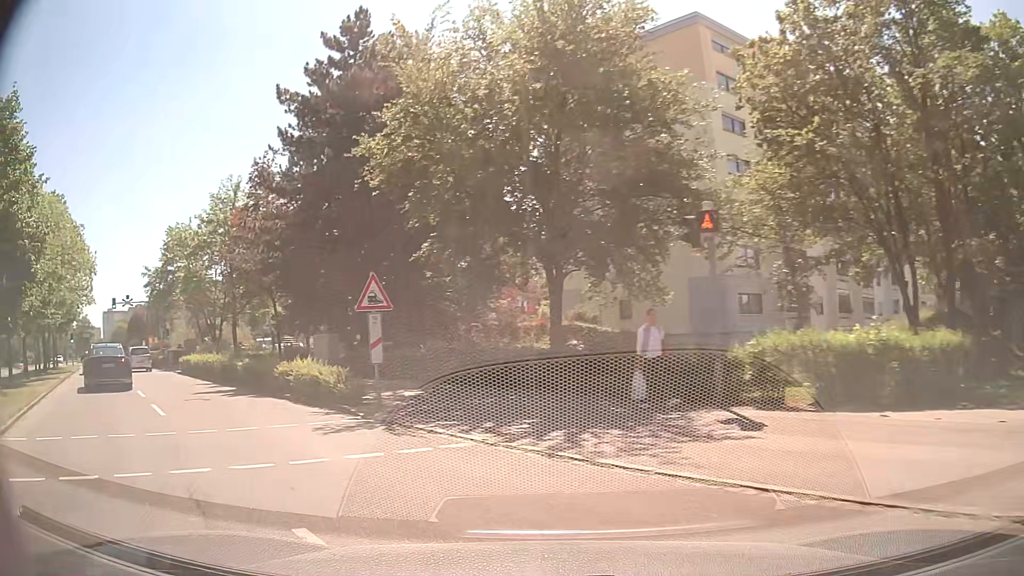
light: Day
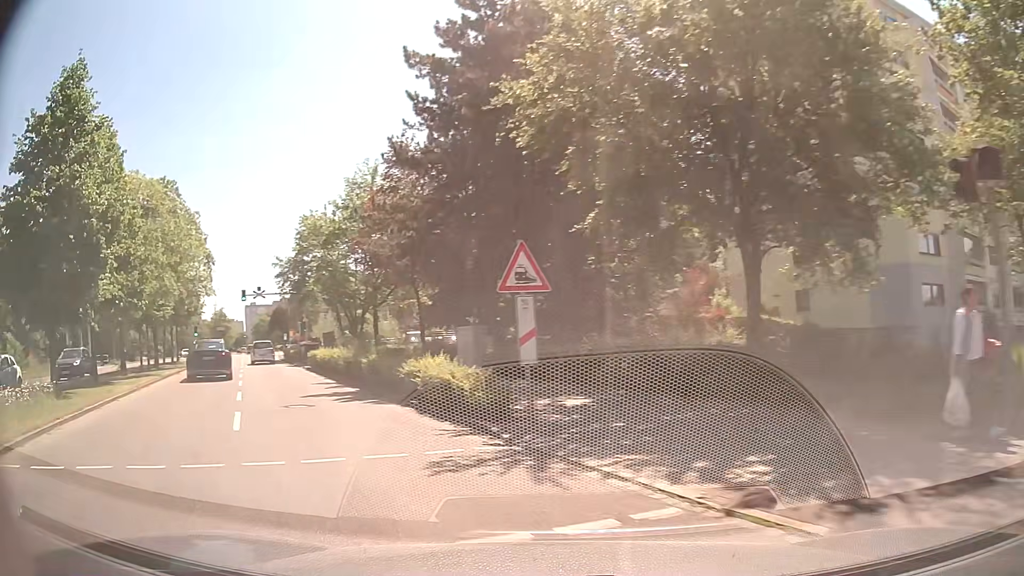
(-0.4, +3.7) m; -12°
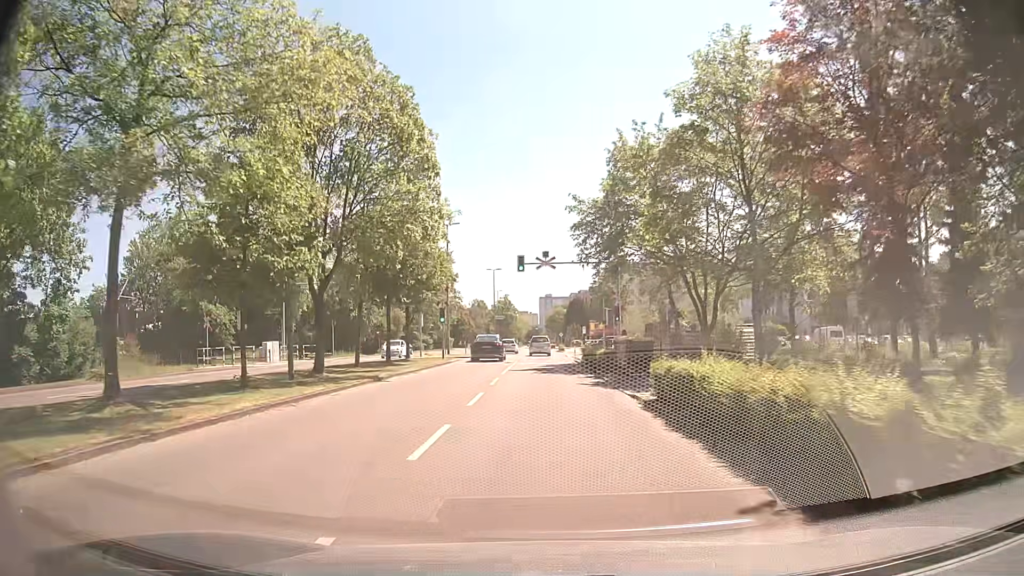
(-8.1, +20.4) m; -27°
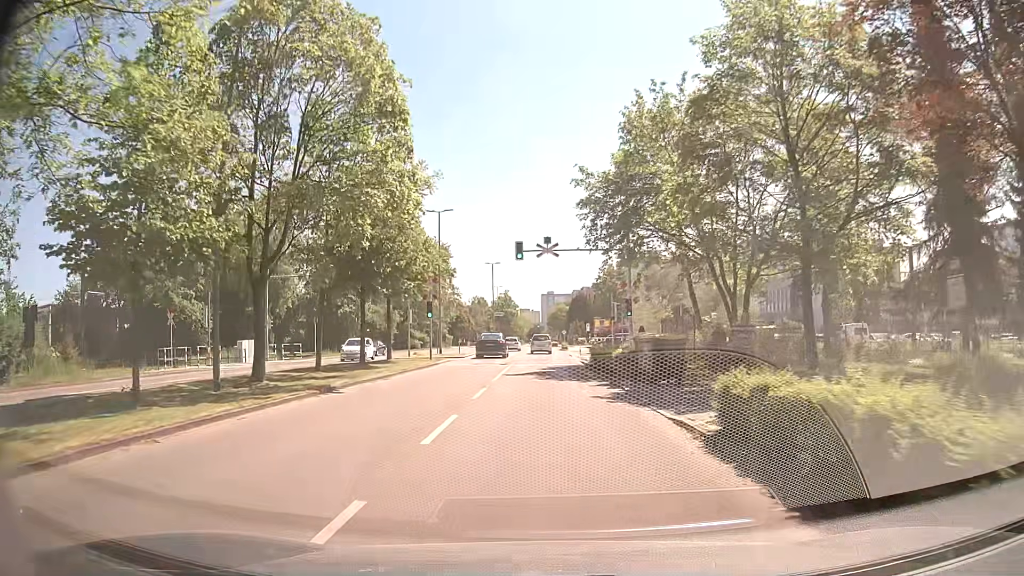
(0.0, +5.2) m; 0°
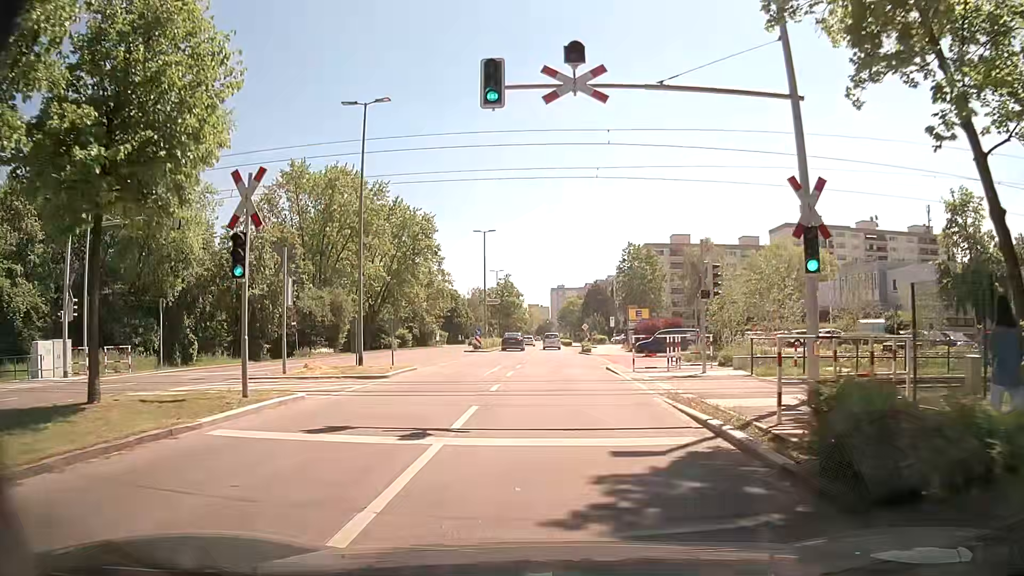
(-0.4, +24.2) m; 0°
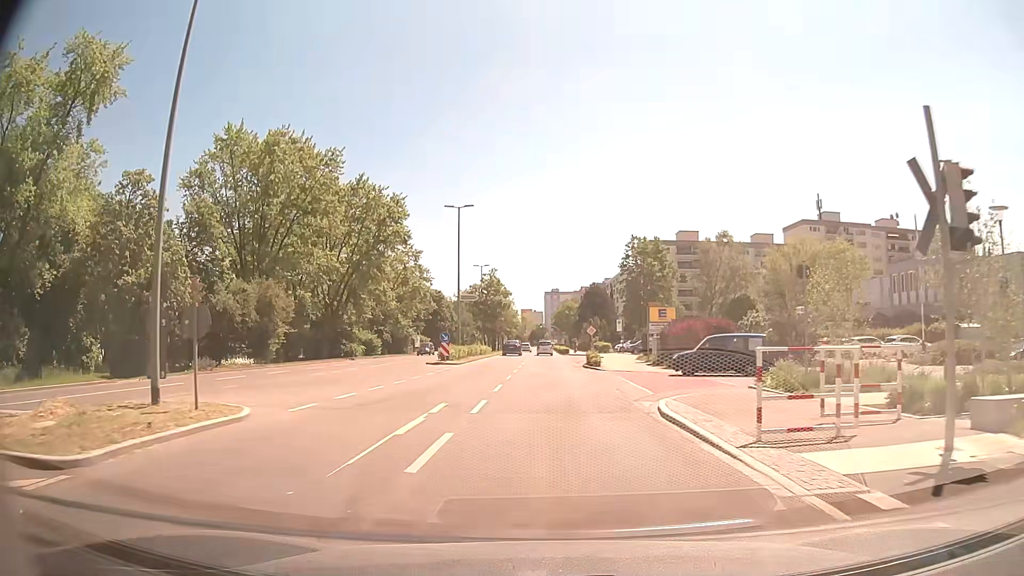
(-0.2, +14.7) m; 0°
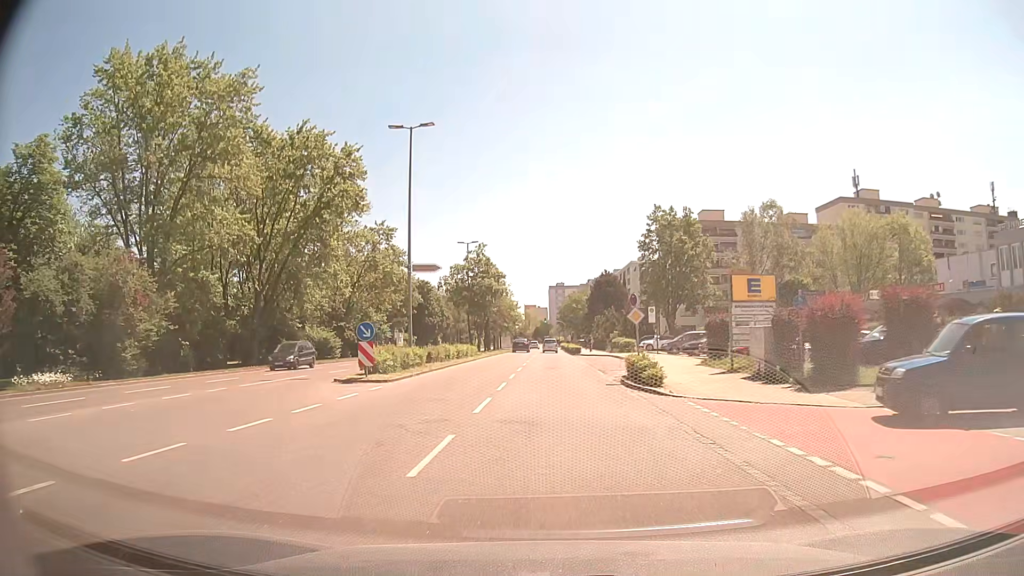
(-0.2, +18.5) m; -1°
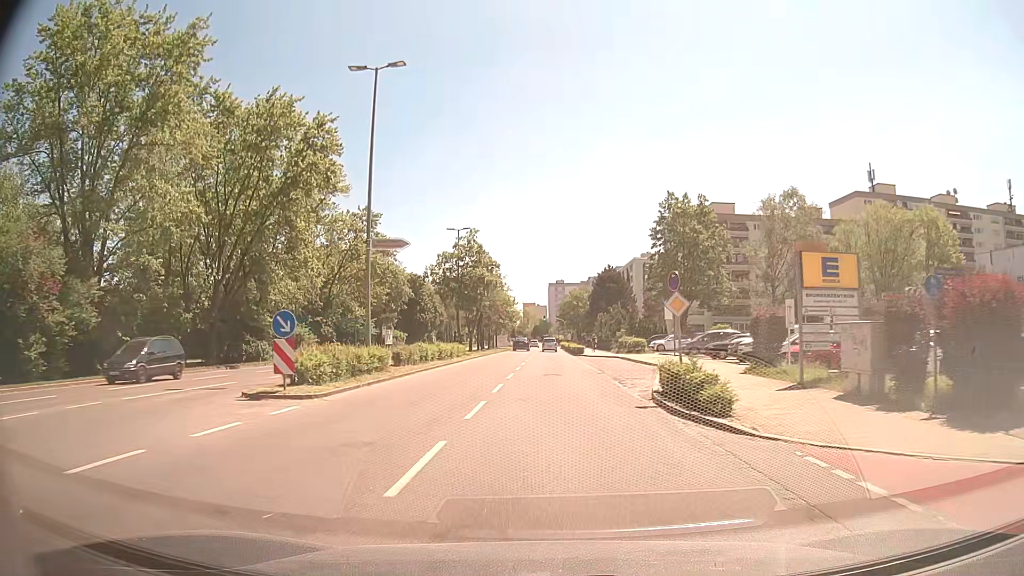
(0.0, +6.9) m; 0°
(0, +10) (0, +20) (0, +30) (0, +40) (0, +50) (0, +60) (0, +70) (0, +80) (+1, +90) (+1, +100) m
